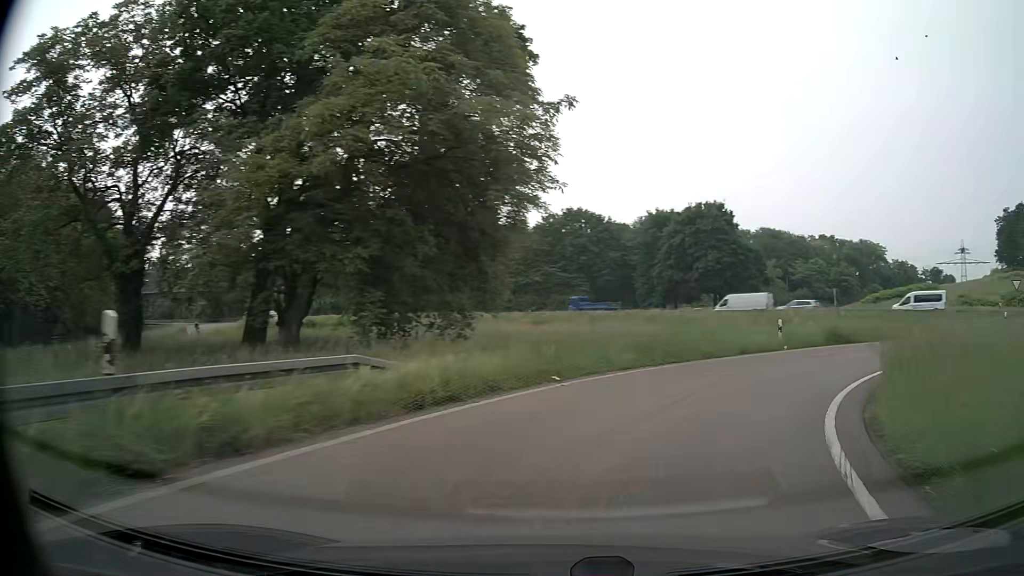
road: trunk_link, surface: asphalt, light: Day
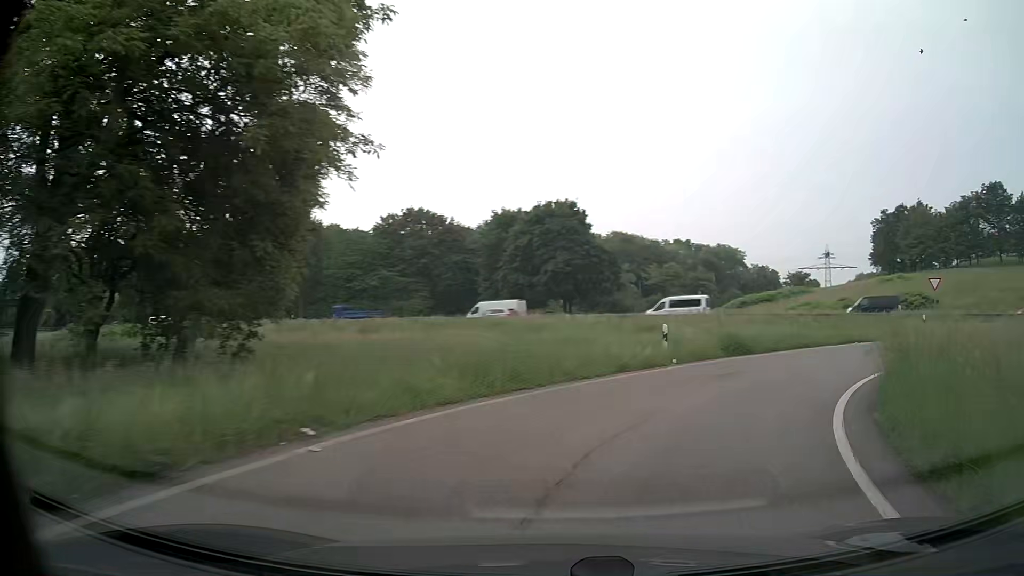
(+0.7, +6.3) m; +13°
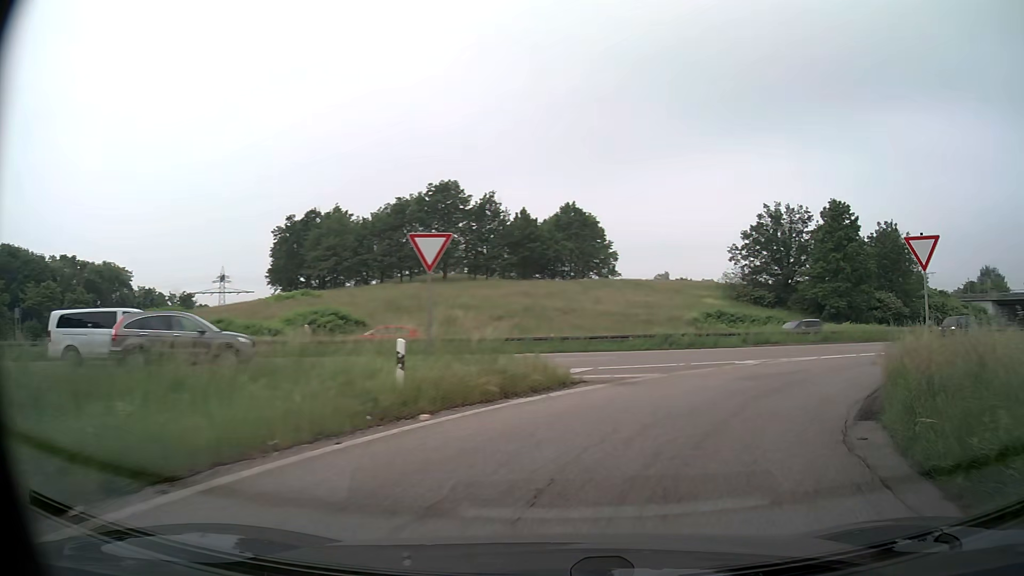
(+10.8, +21.9) m; +52°
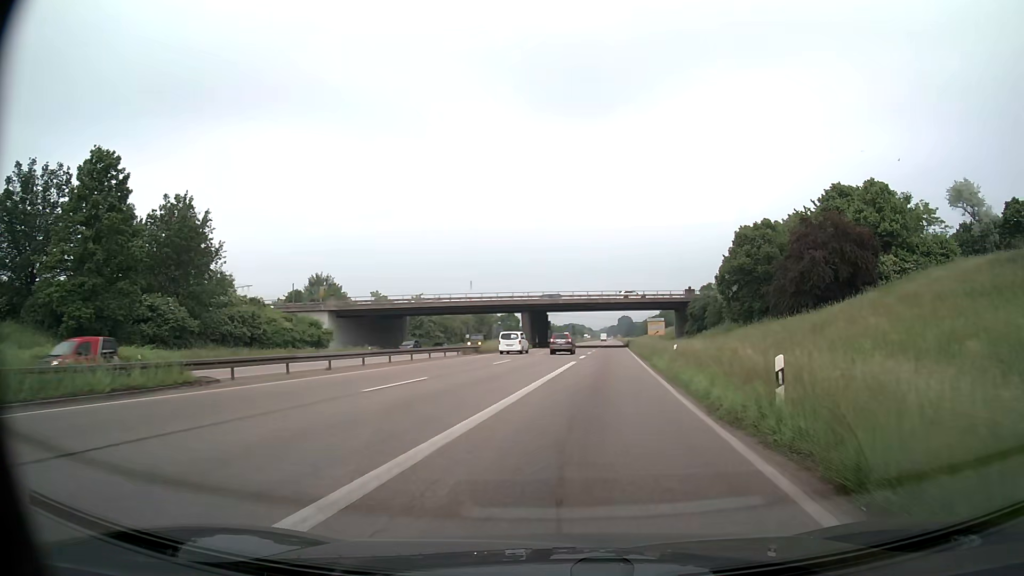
(+17.3, +26.4) m; +59°
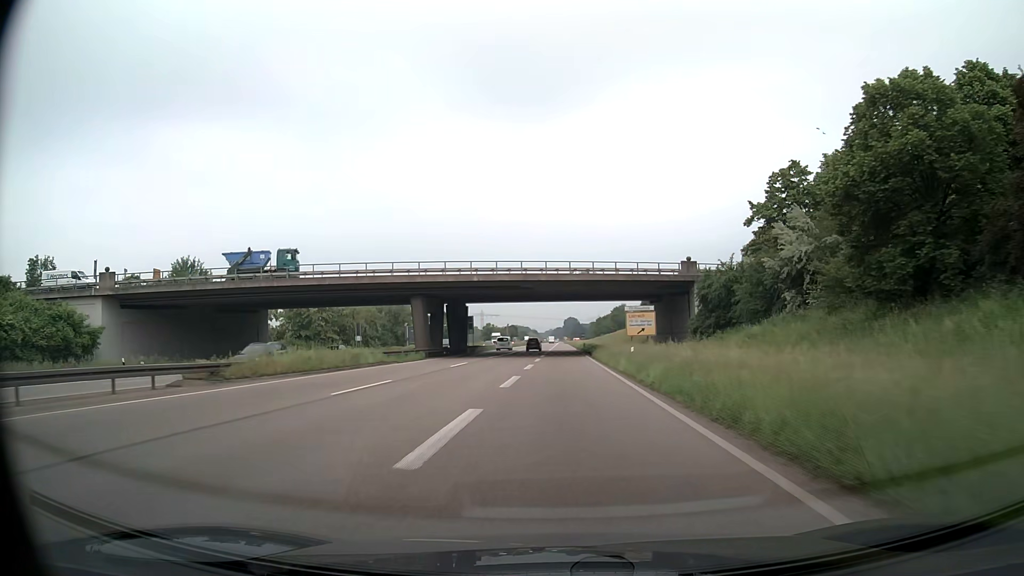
(+2.7, +37.9) m; +5°
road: trunk
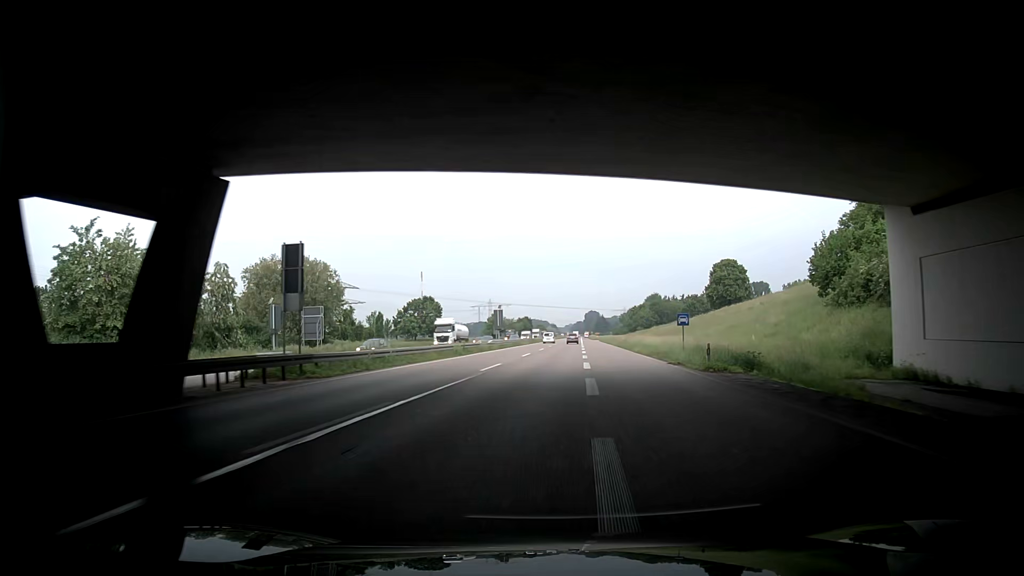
(-1.1, +65.1) m; -1°
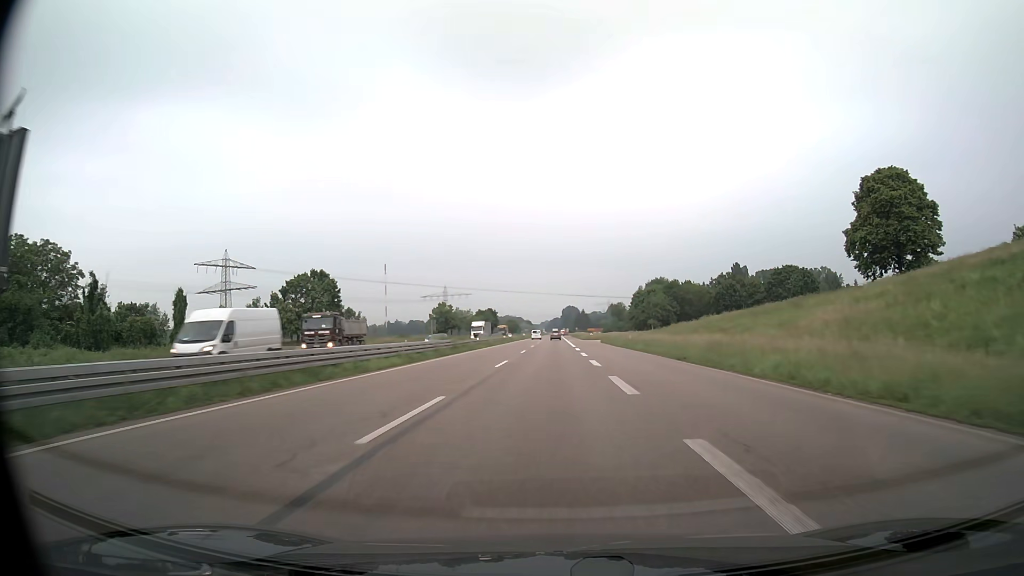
(+0.6, +72.9) m; +2°
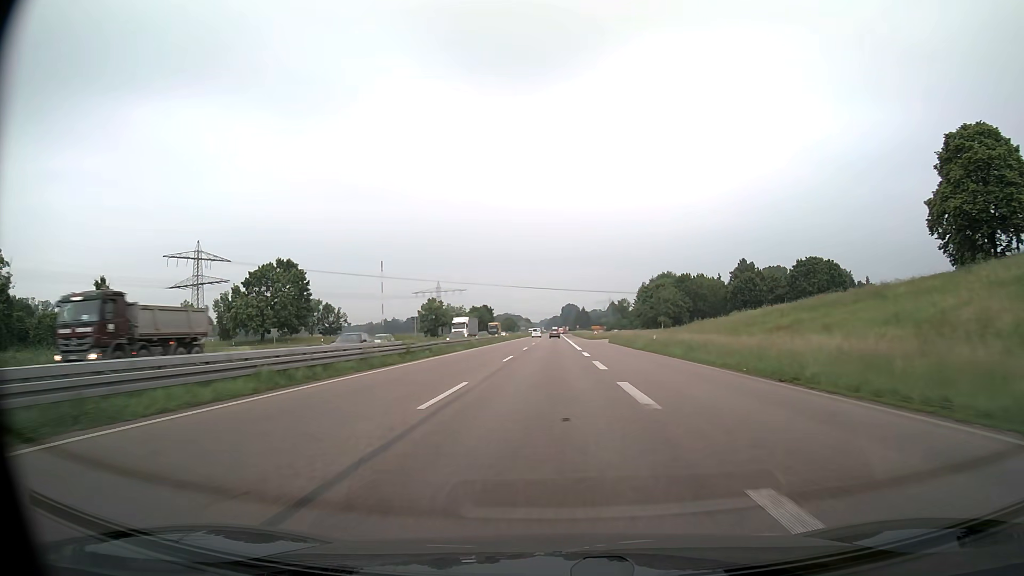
(0.0, +14.8) m; 0°
(0, +10) (0, +20) (0, +30) (0, +40) (0, +50) (0, +60) (0, +70) (0, +80) (0, +90) (0, +100) m
